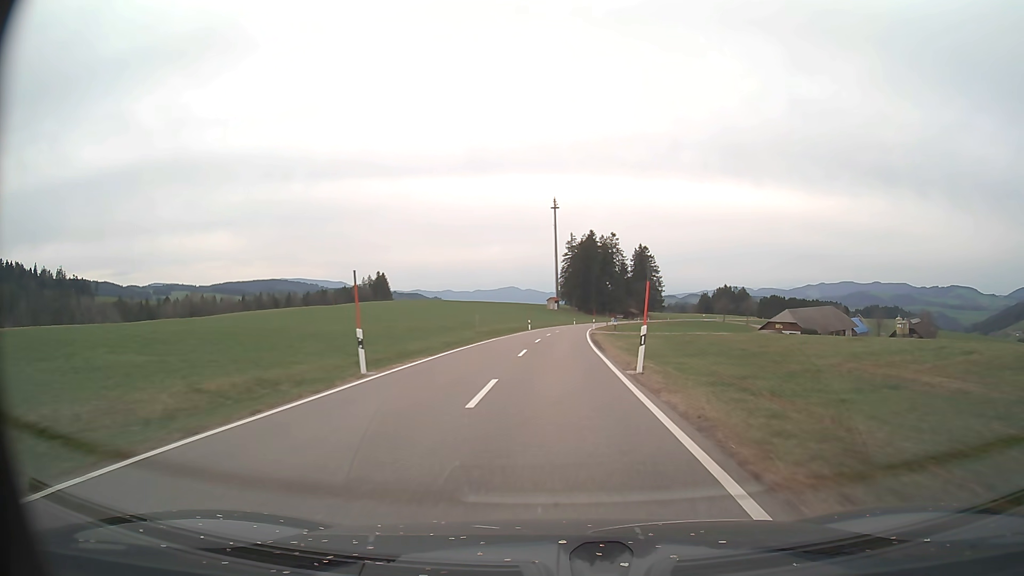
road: tertiary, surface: asphalt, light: Day
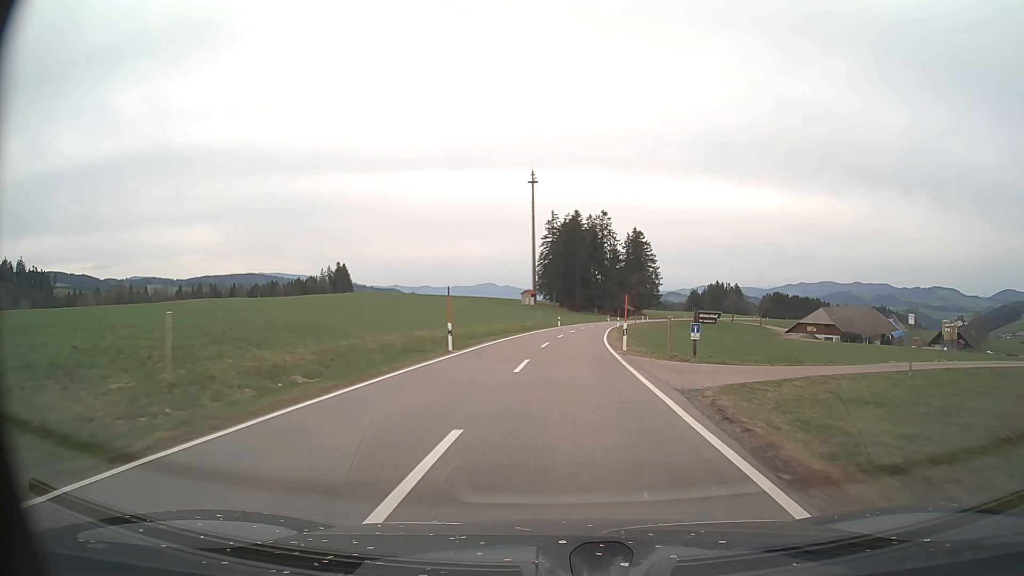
(+0.5, +43.3) m; +2°
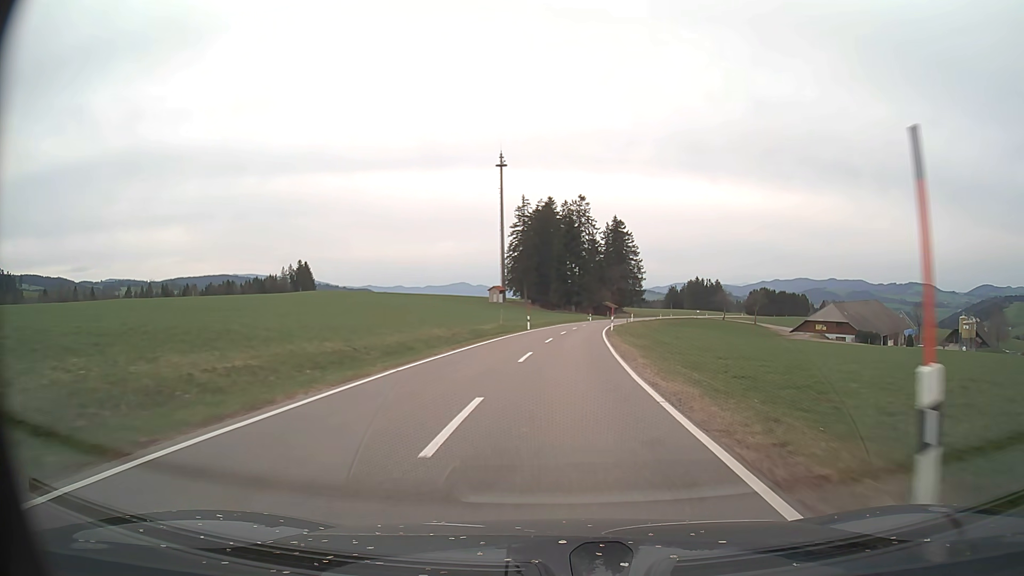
(+0.4, +21.9) m; +2°
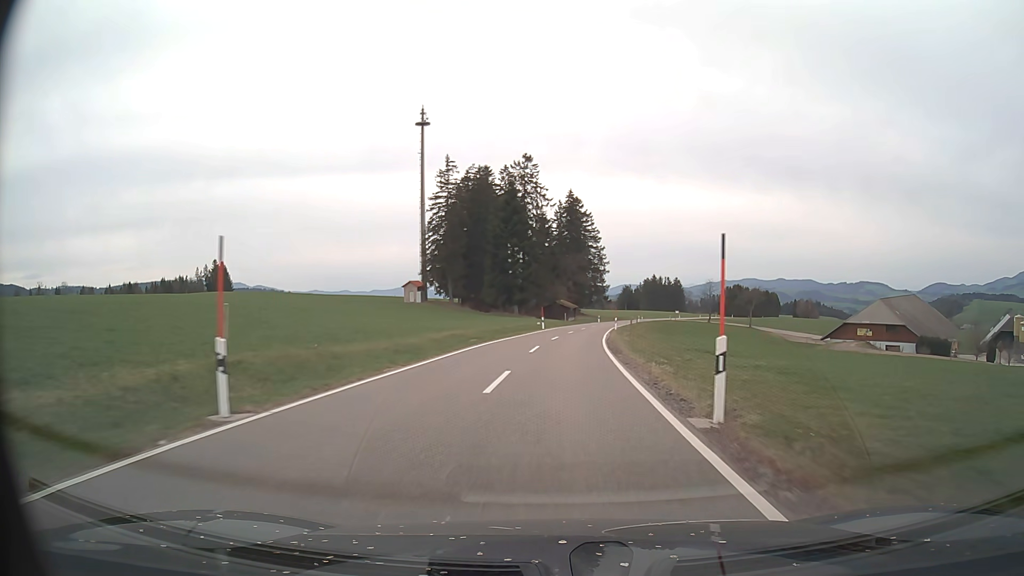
(+1.7, +44.3) m; +5°
(0, +10) (0, +20) (+1, +30) (+1, +40) (+2, +50) (+3, +60) (+5, +70) (+6, +80) (+8, +90) (+10, +99) m
